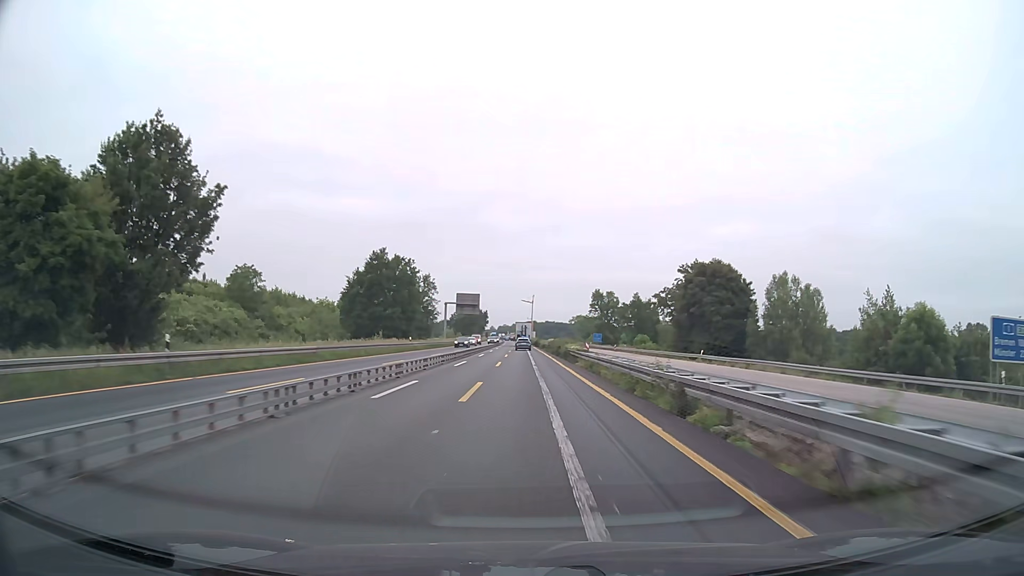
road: motorway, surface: asphalt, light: Day
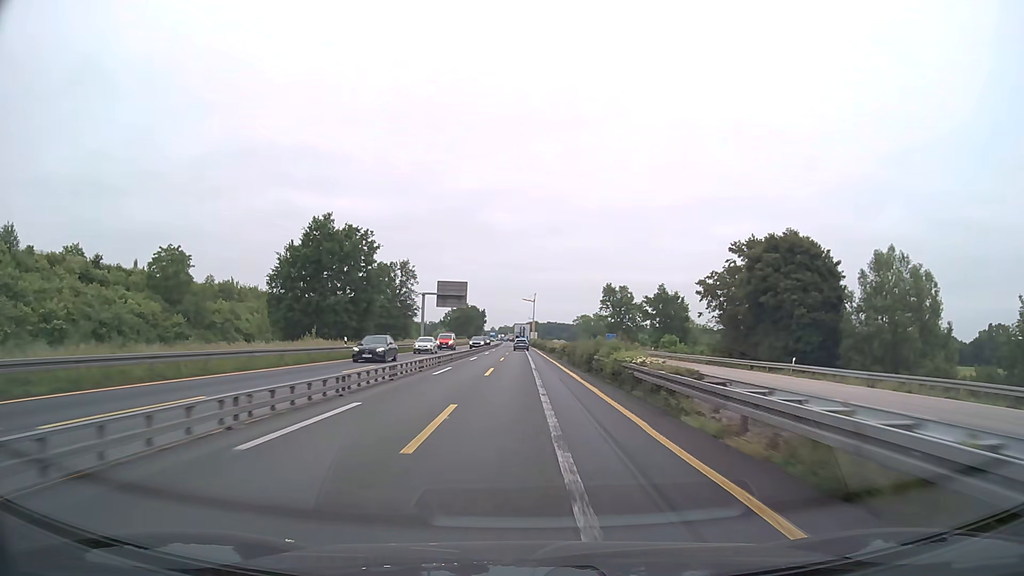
(0.0, +25.0) m; 0°
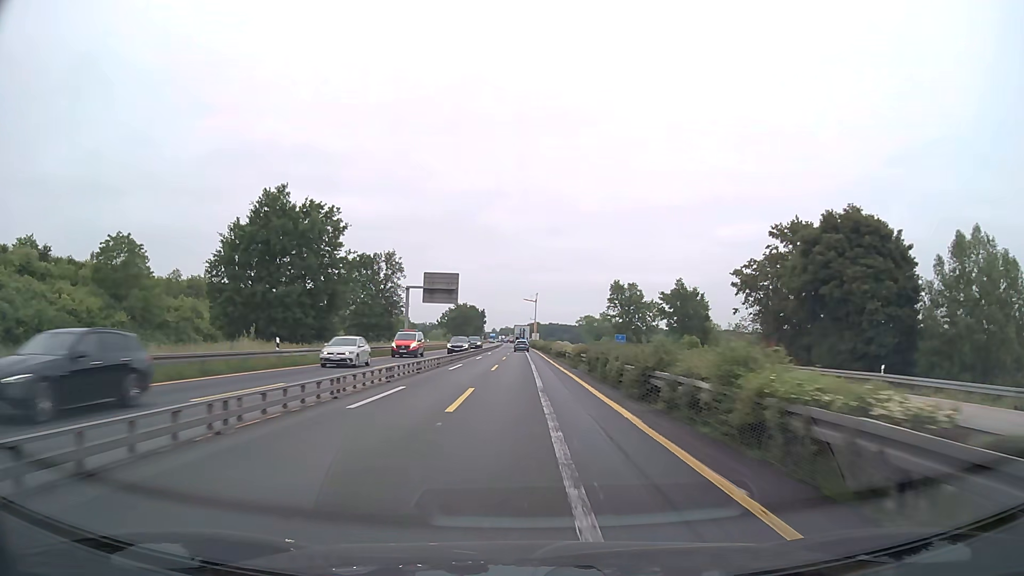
(0.0, +12.5) m; 0°
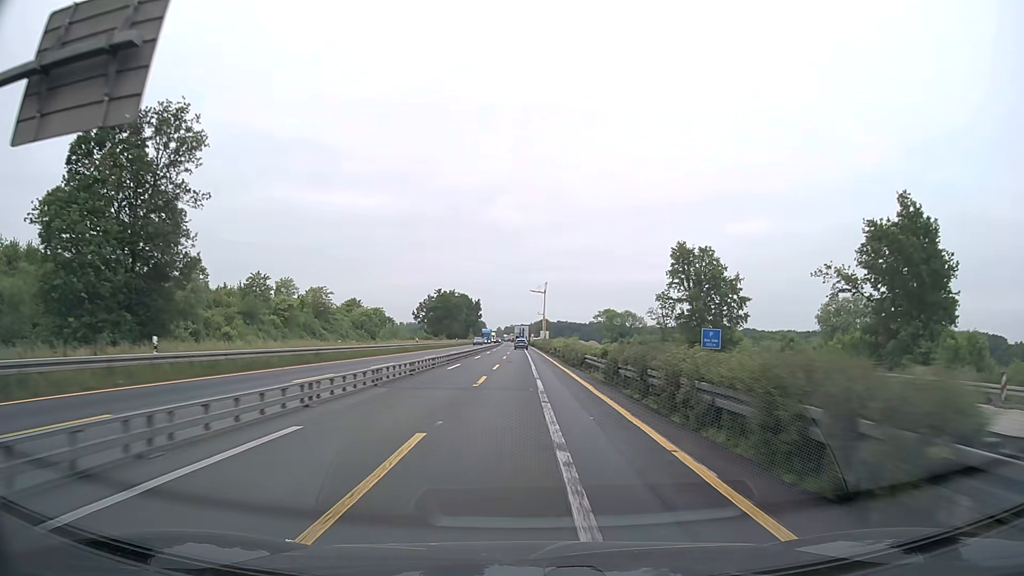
(-0.2, +62.5) m; 0°
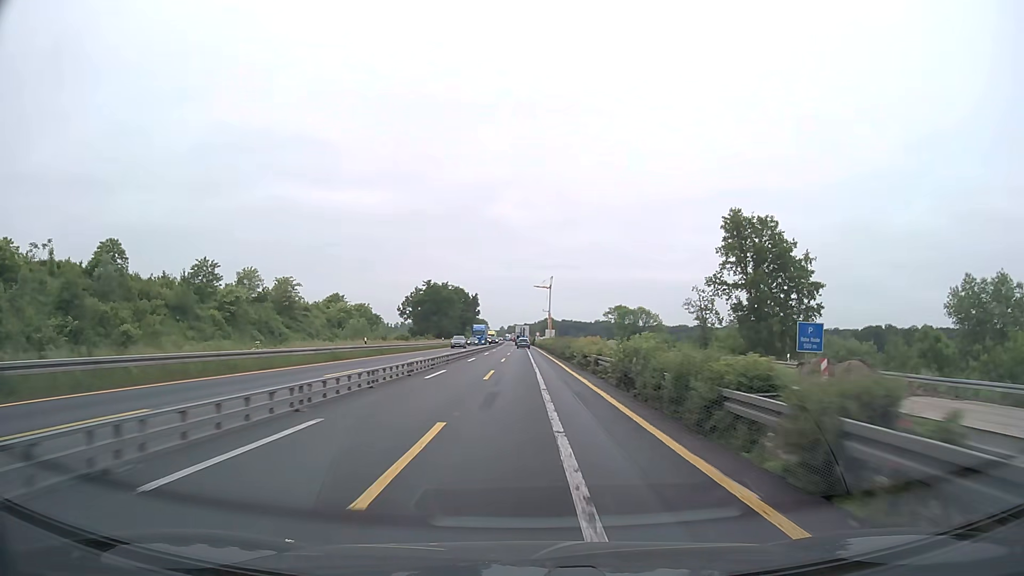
(-0.1, +25.0) m; 0°
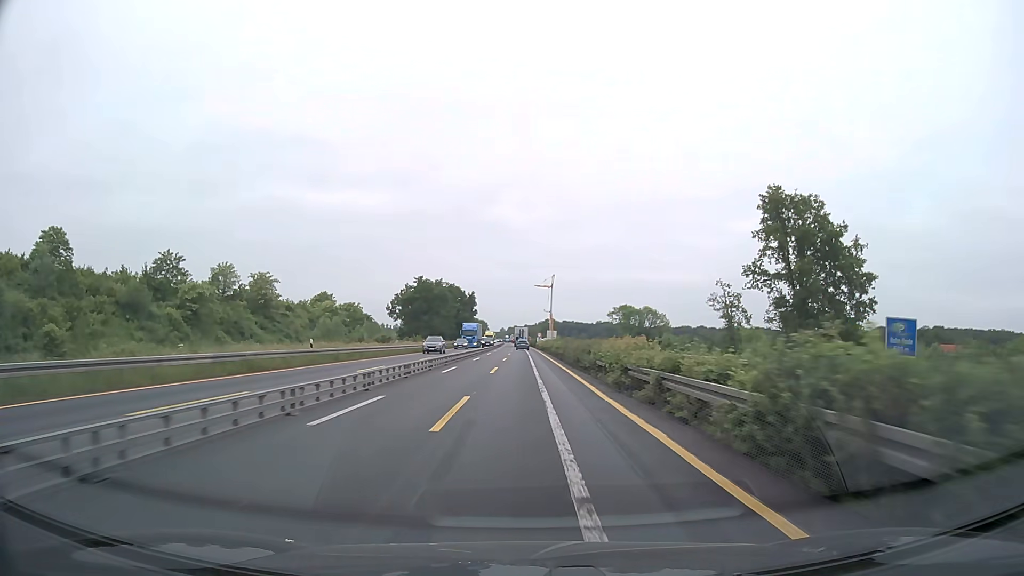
(0.0, +12.5) m; 0°
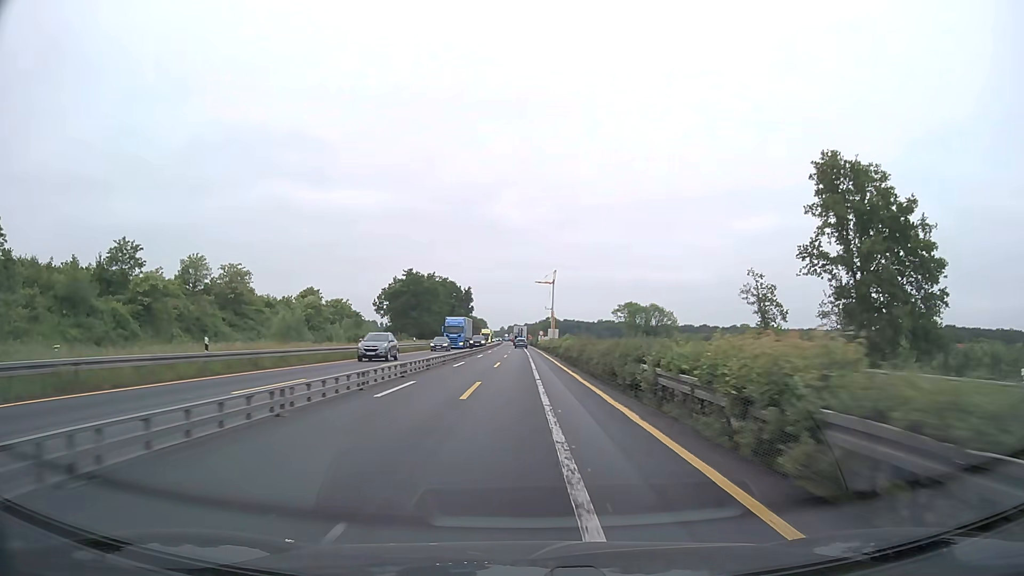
(-0.1, +12.5) m; 0°
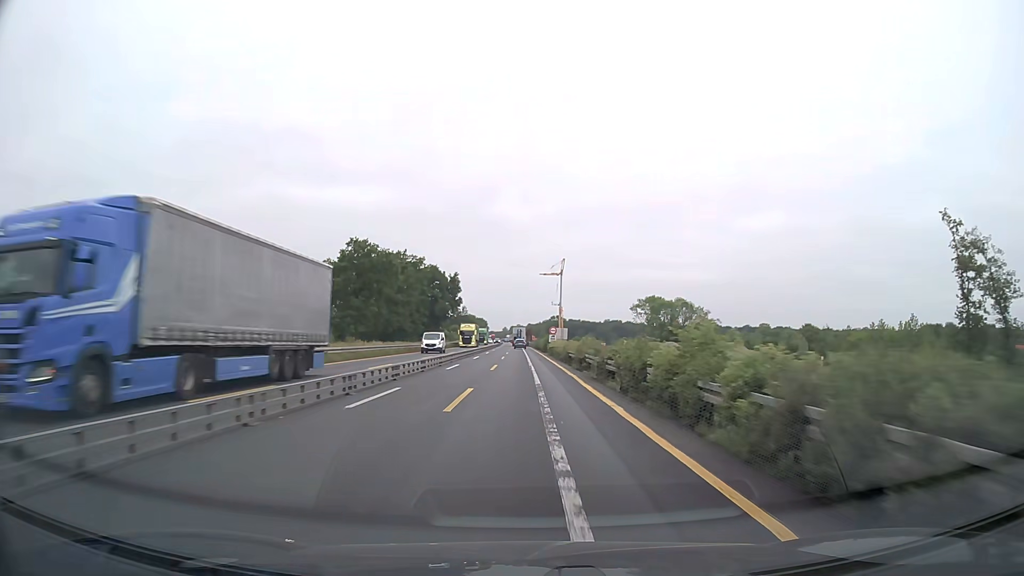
(-0.1, +37.4) m; 0°
(0, +10) (0, +20) (0, +30) (0, +40) (0, +50) (0, +60) (-1, +70) (-1, +80) (-1, +90) (-1, +100) m
